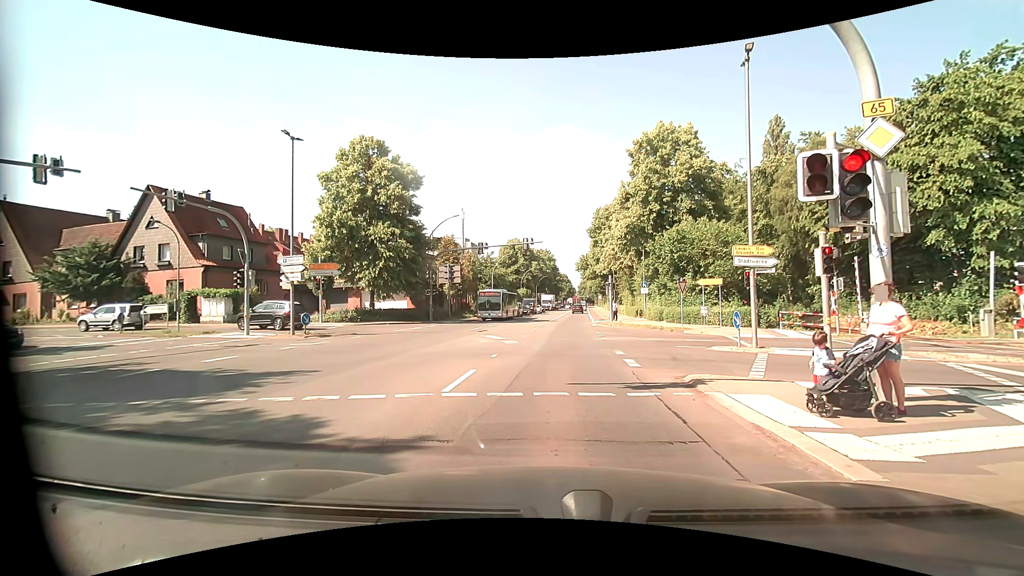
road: primary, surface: asphalt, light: Day
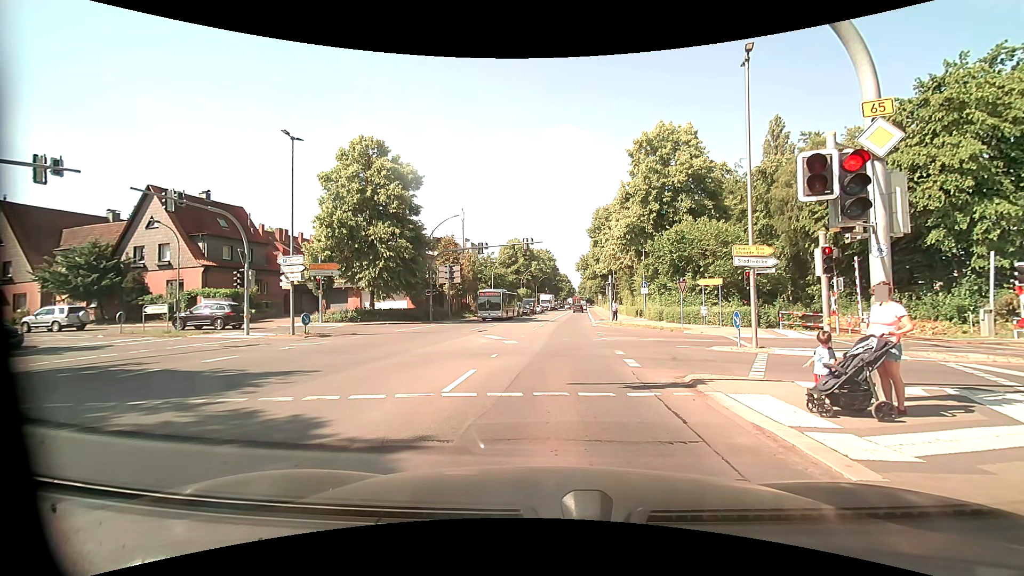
(0.0, 0.0) m; 0°
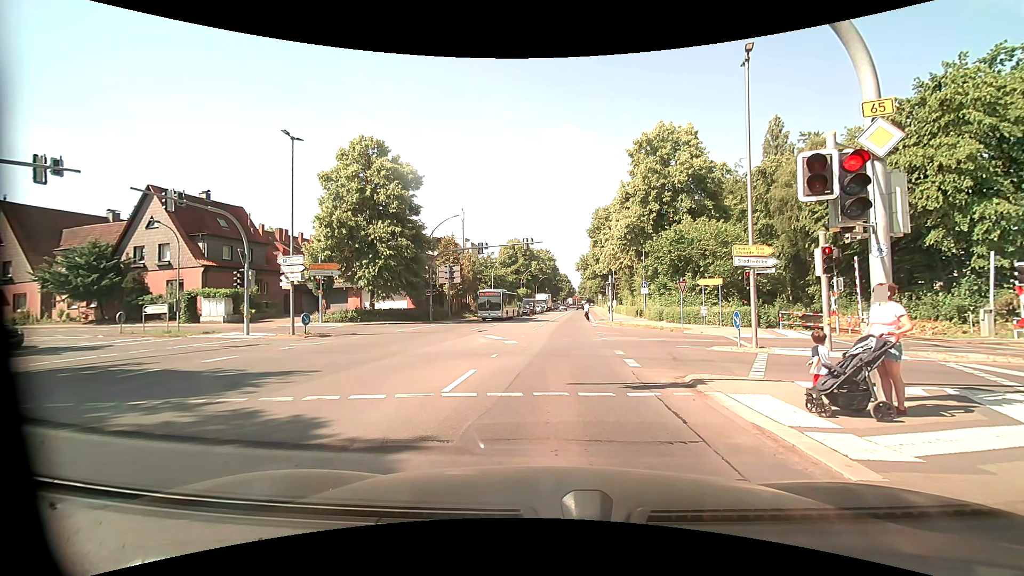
(0.0, 0.0) m; 0°
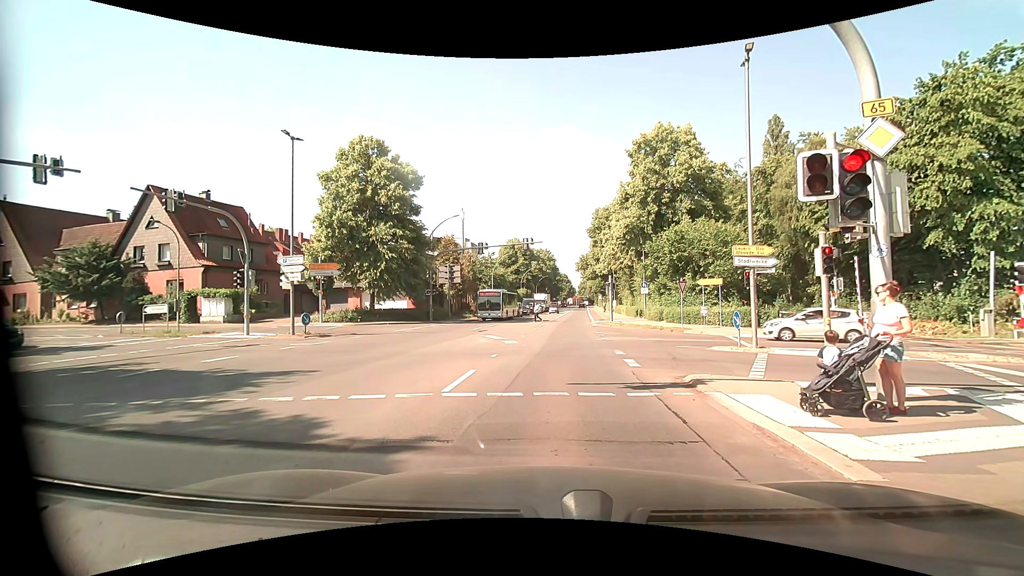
(0.0, 0.0) m; 0°
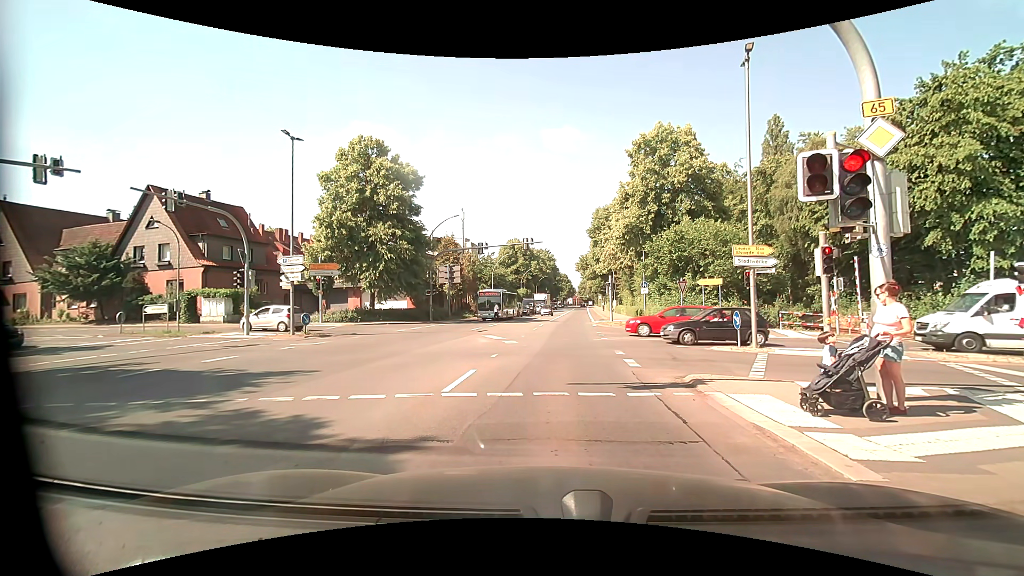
(0.0, 0.0) m; 0°
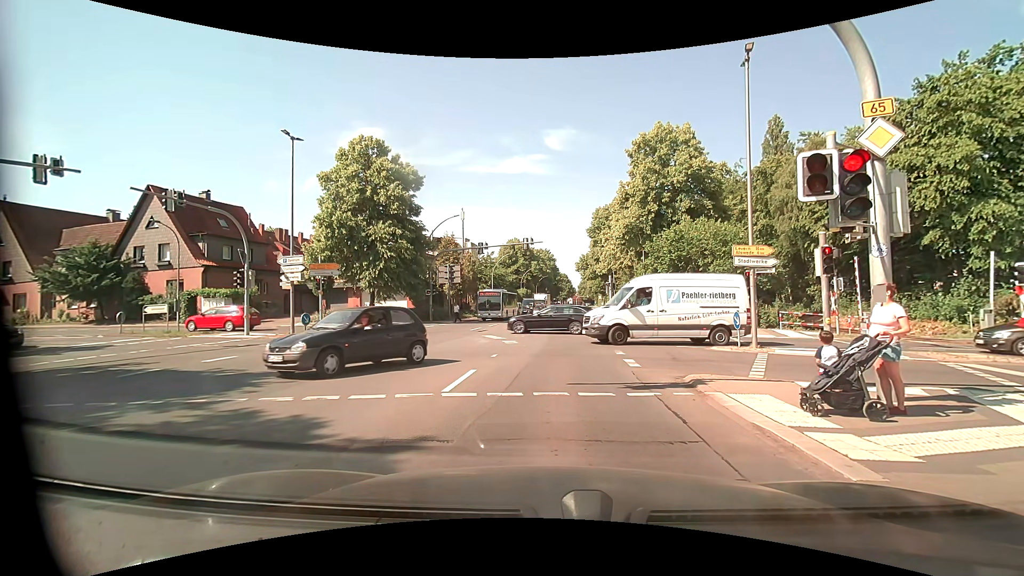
(0.0, 0.0) m; 0°
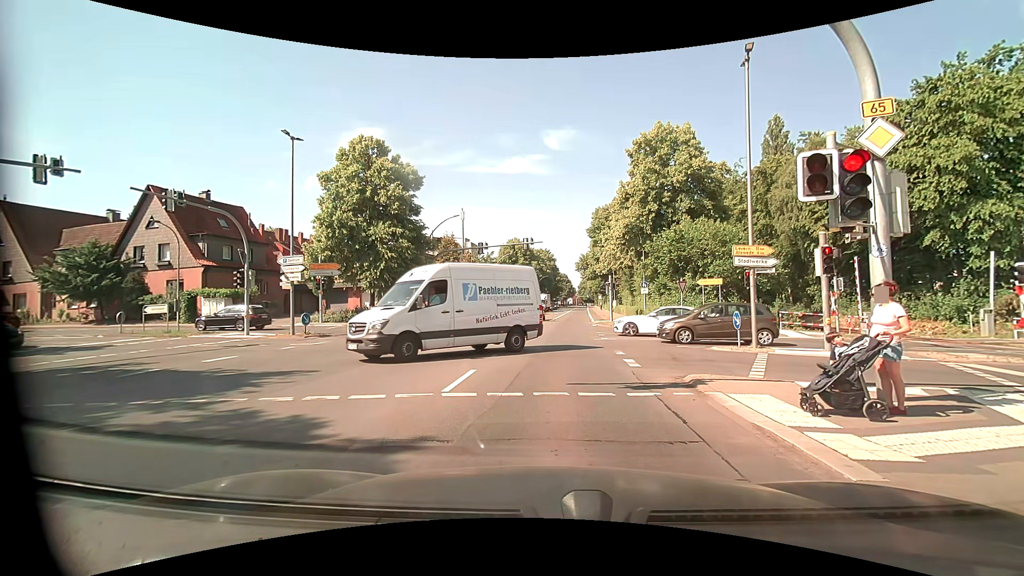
(0.0, 0.0) m; 0°
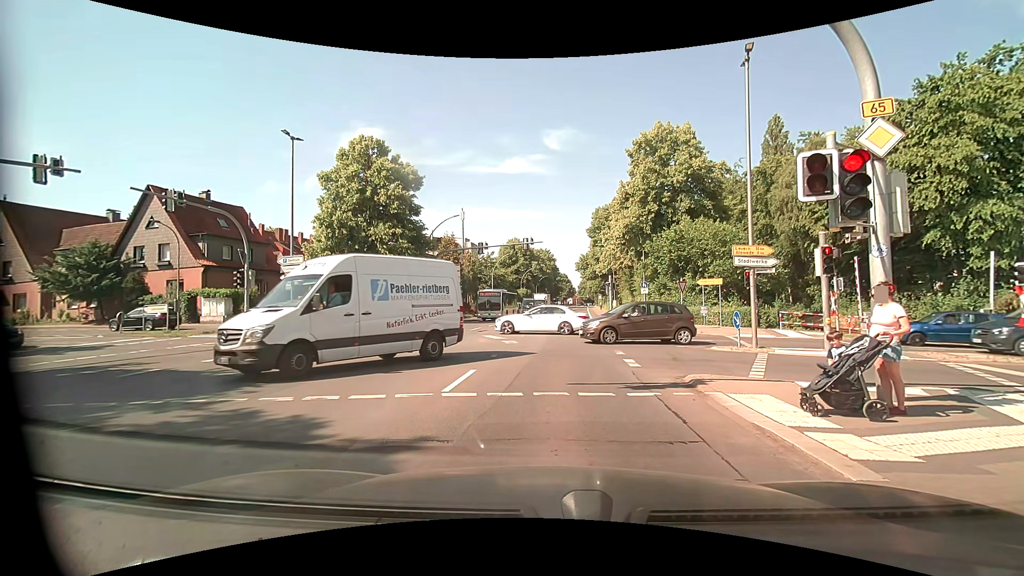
(0.0, 0.0) m; 0°
(0, +10) (+1, +20) (+1, +30) (+2, +40) (+3, +50) (+4, +60) (+4, +70) (+5, +80) (+6, +90) (+7, +100) m
